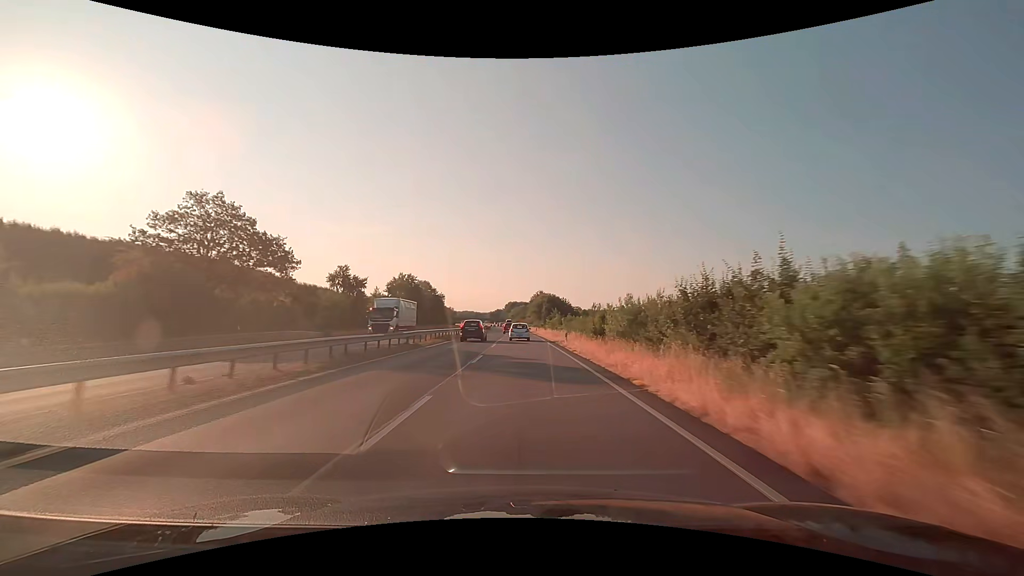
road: trunk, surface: asphalt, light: Day
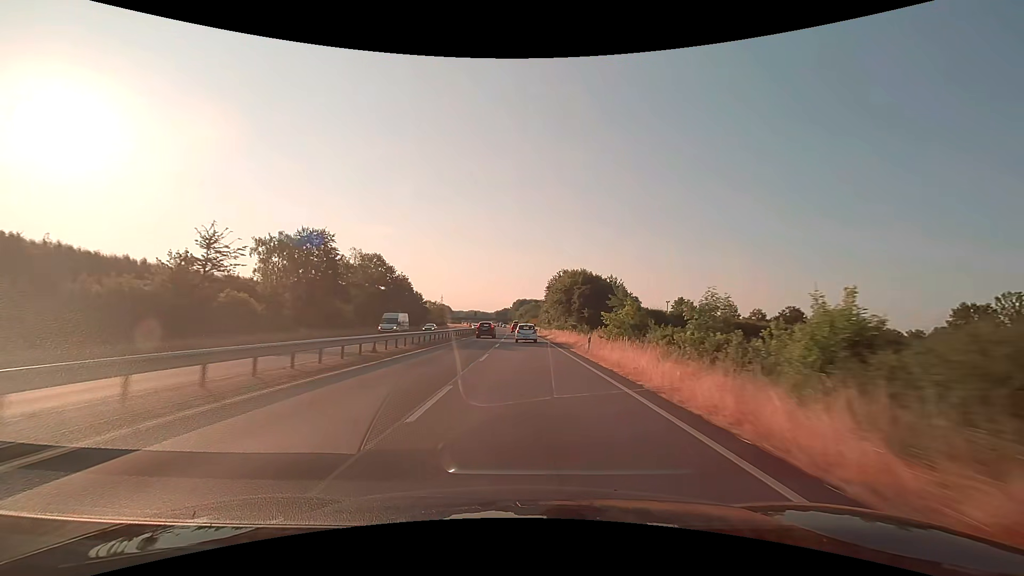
(-0.7, +59.7) m; -1°
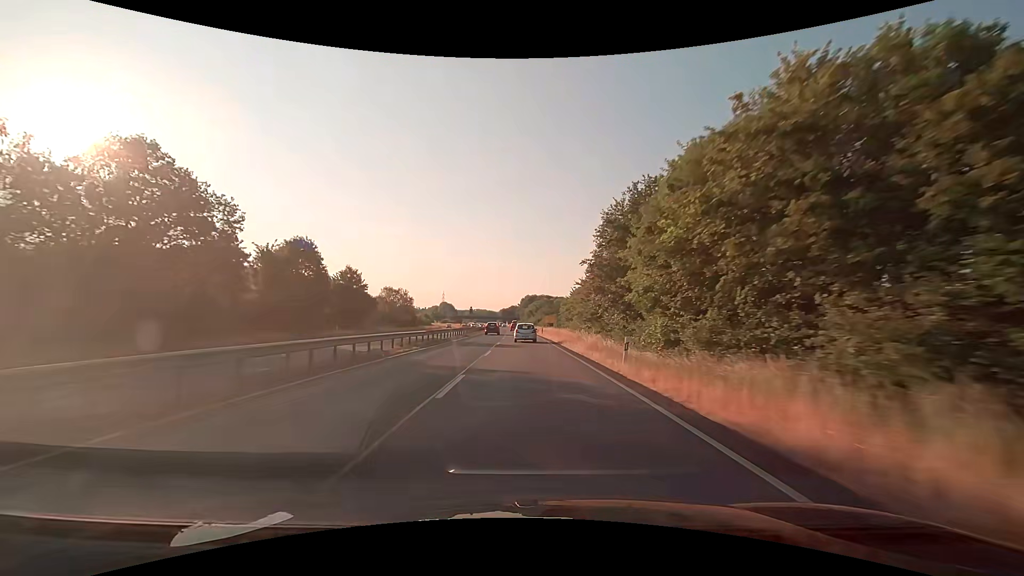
(-0.5, +59.1) m; -1°
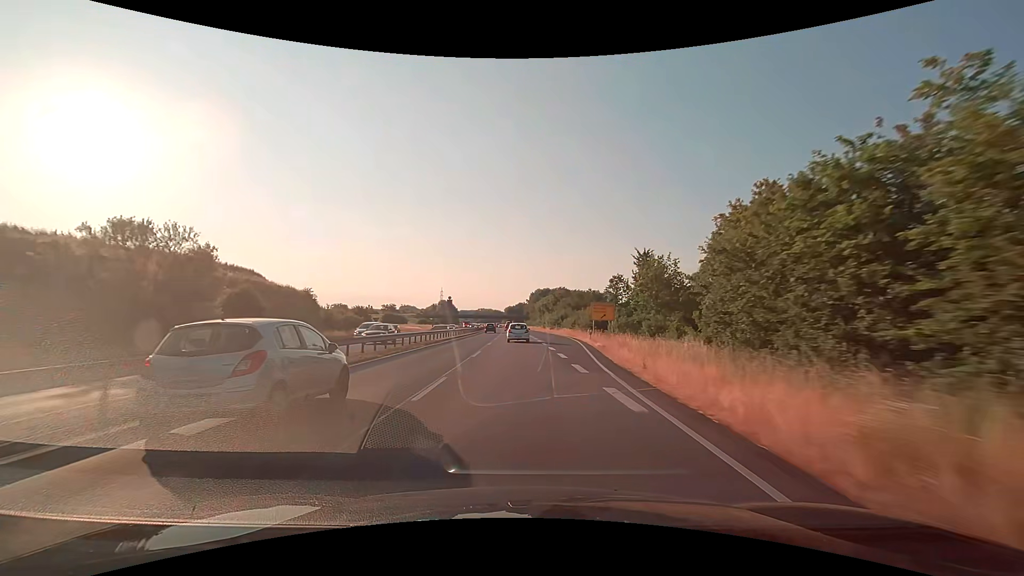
(-0.6, +73.7) m; -1°
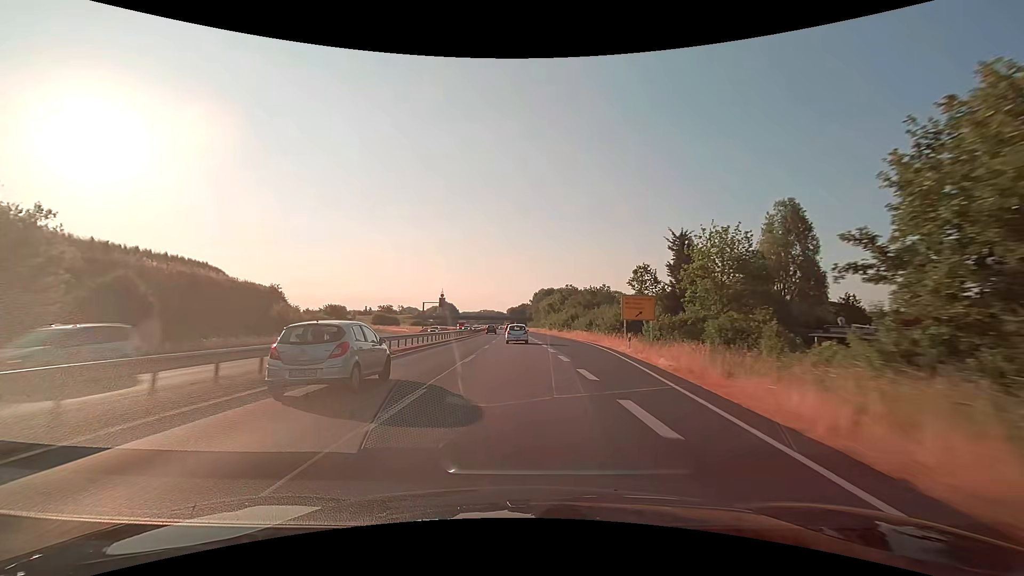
(-0.1, +14.8) m; 0°
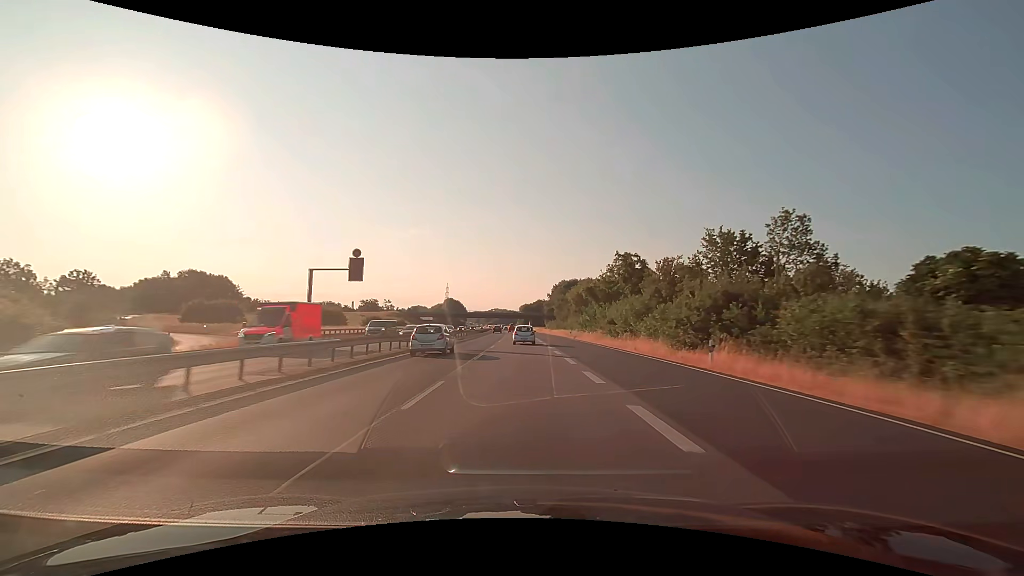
(-0.9, +59.7) m; -2°
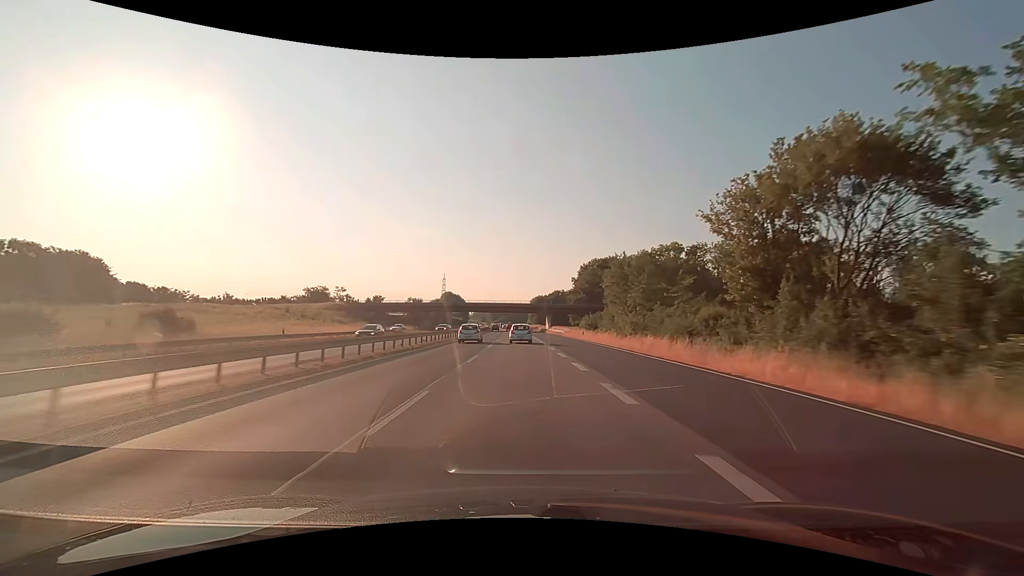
(-0.7, +75.5) m; -1°
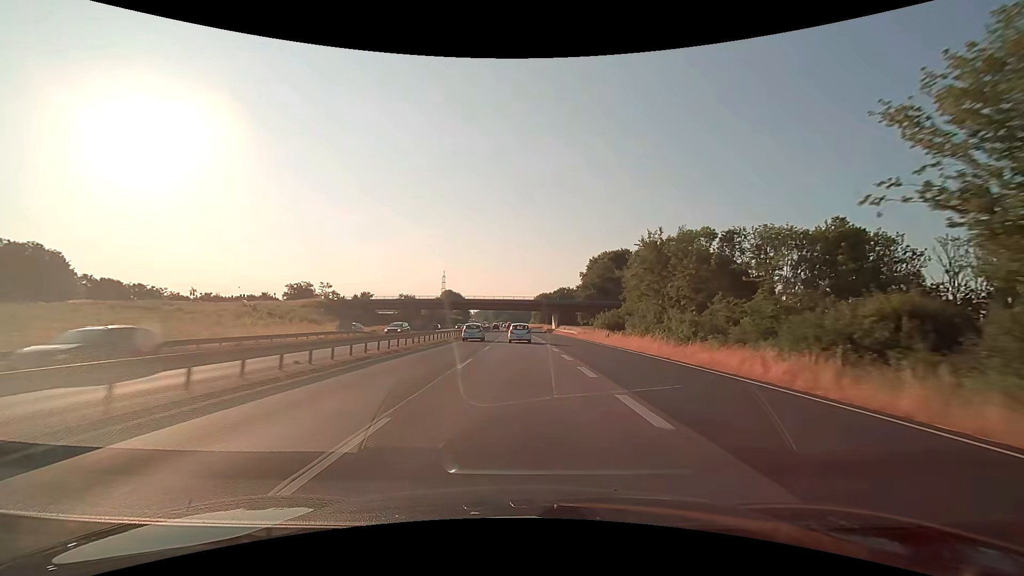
(0.0, +15.2) m; 0°
(0, +10) (0, +20) (0, +30) (0, +40) (0, +50) (-1, +60) (-1, +70) (-1, +80) (-1, +90) (-2, +100) m
